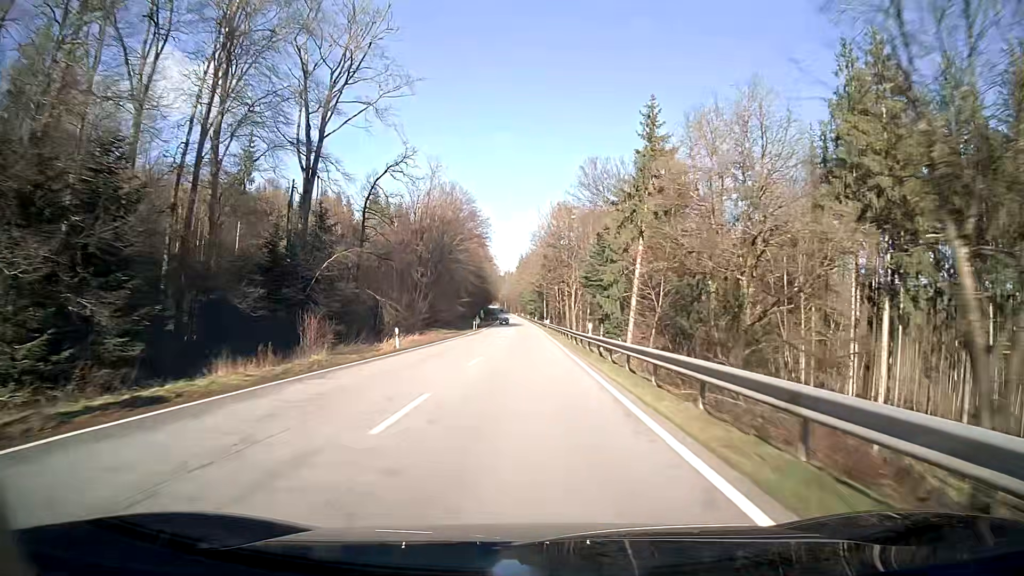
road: secondary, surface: asphalt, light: Day
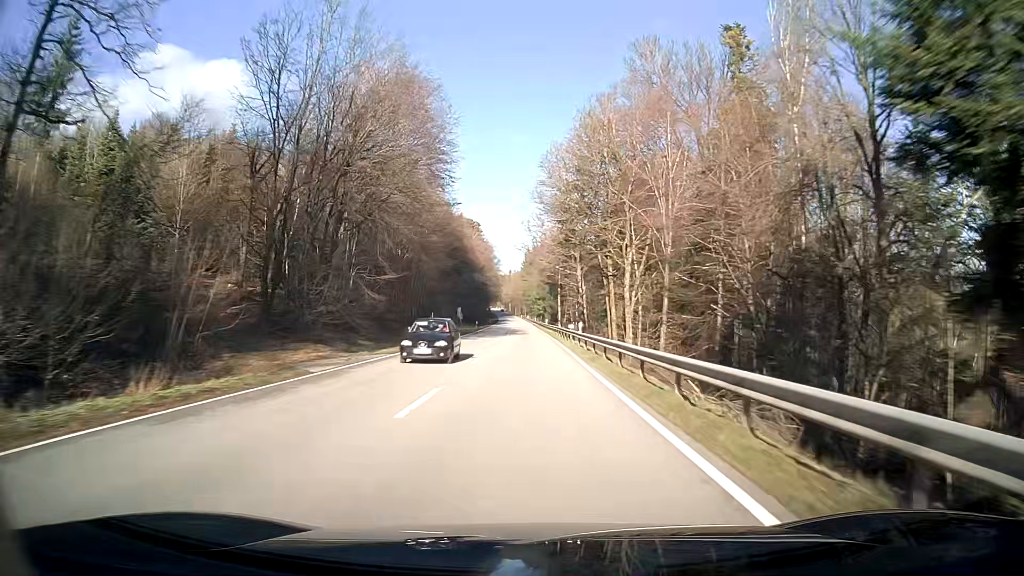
(-0.3, +46.5) m; -1°
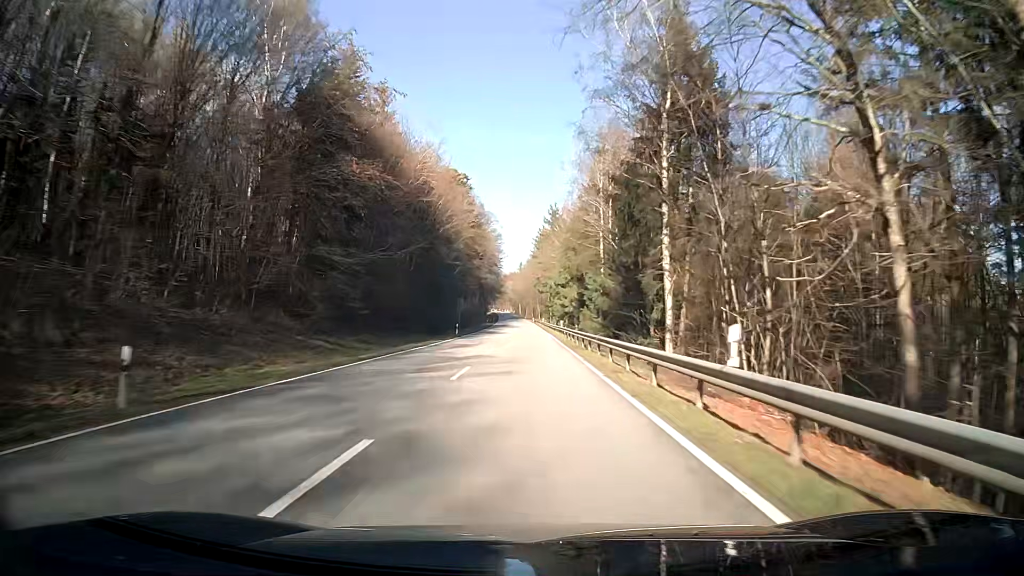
(-0.8, +78.1) m; -1°
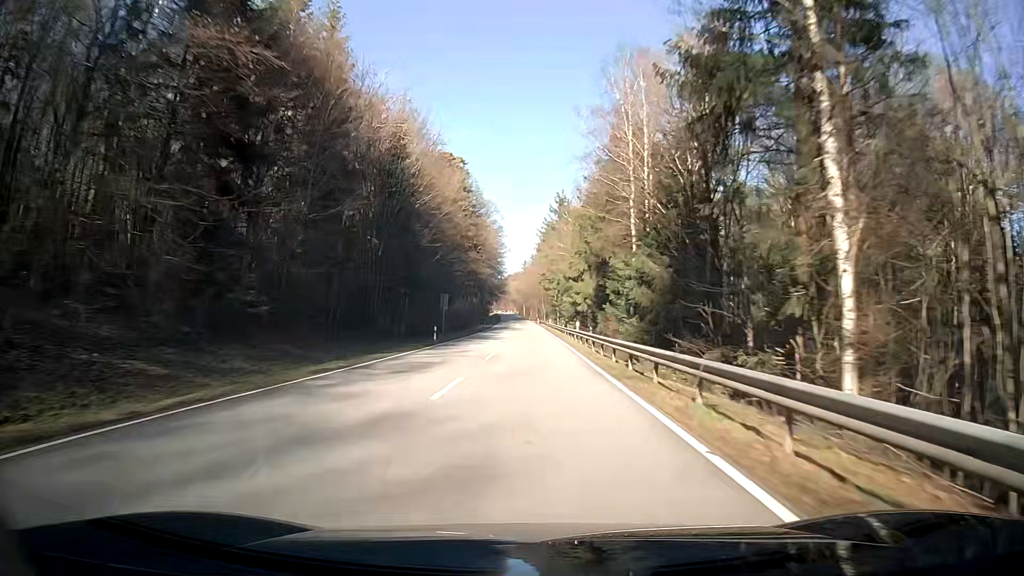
(0.0, +15.7) m; 0°
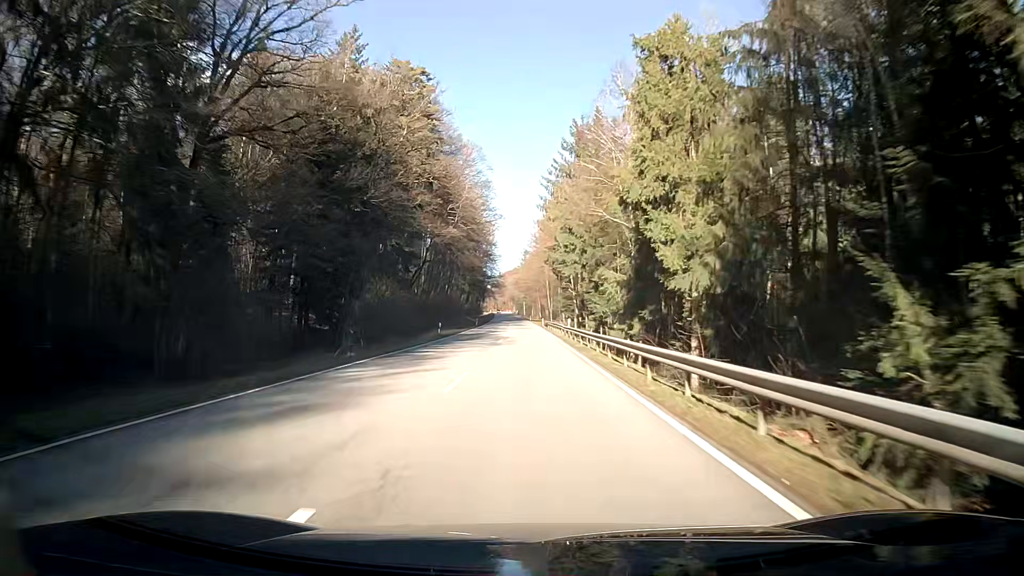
(-0.1, +47.1) m; -1°
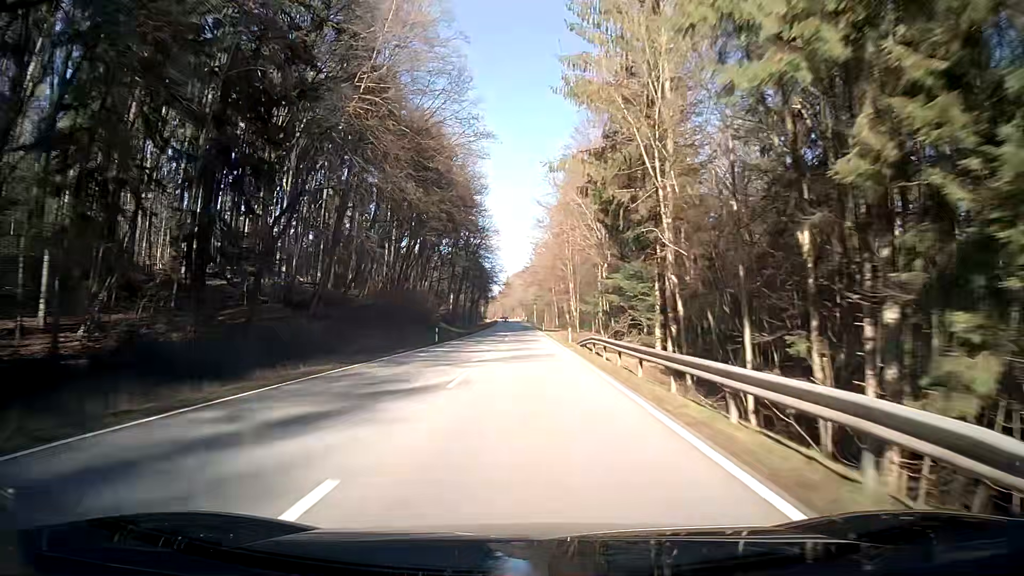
(-0.9, +47.2) m; -1°
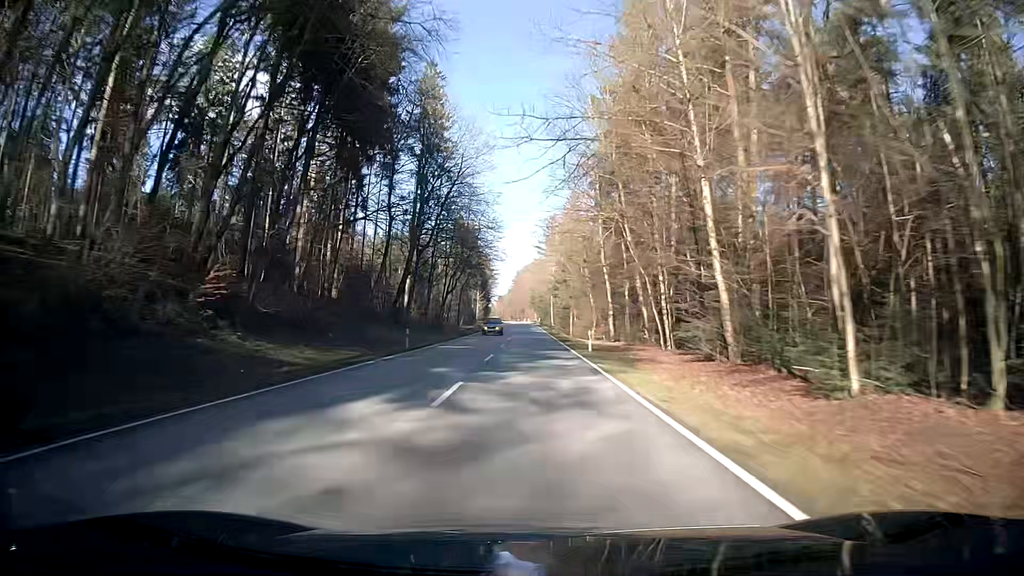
(-0.4, +63.0) m; -1°
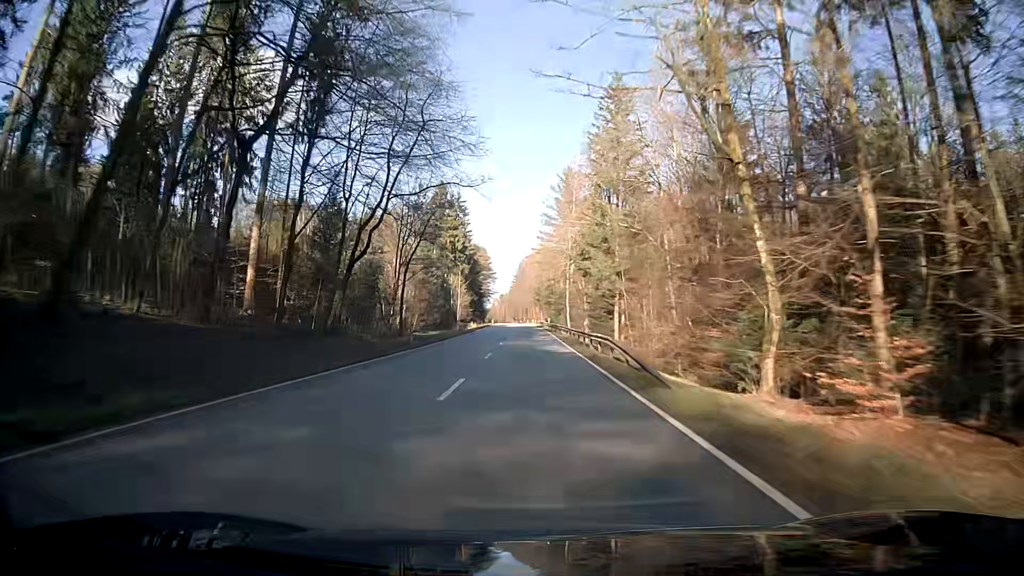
(-0.4, +47.3) m; -1°
(0, +10) (0, +20) (0, +30) (0, +40) (0, +50) (0, +60) (0, +70) (0, +80) (-1, +90) (-1, +100) m
